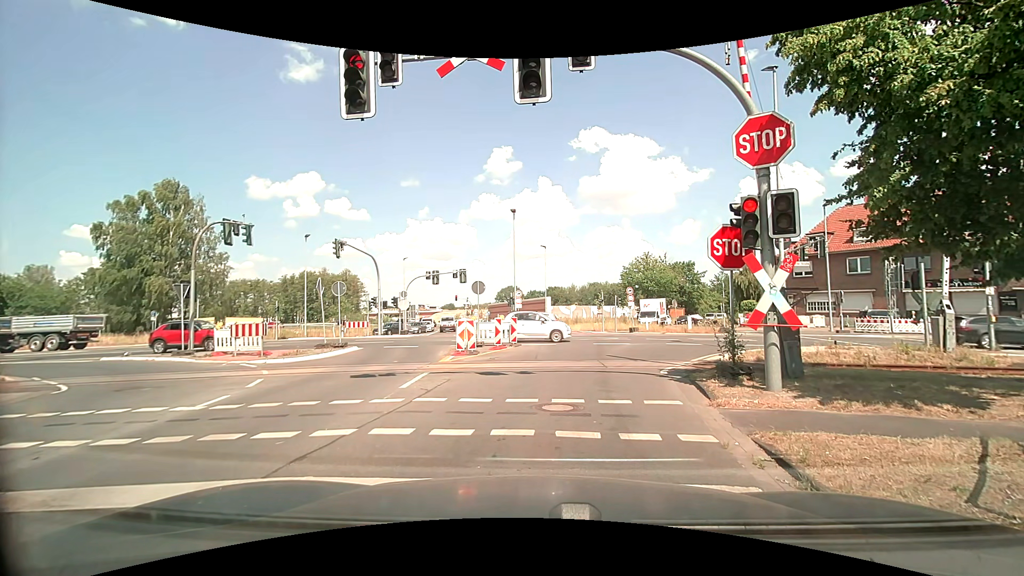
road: tertiary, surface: asphalt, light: Day
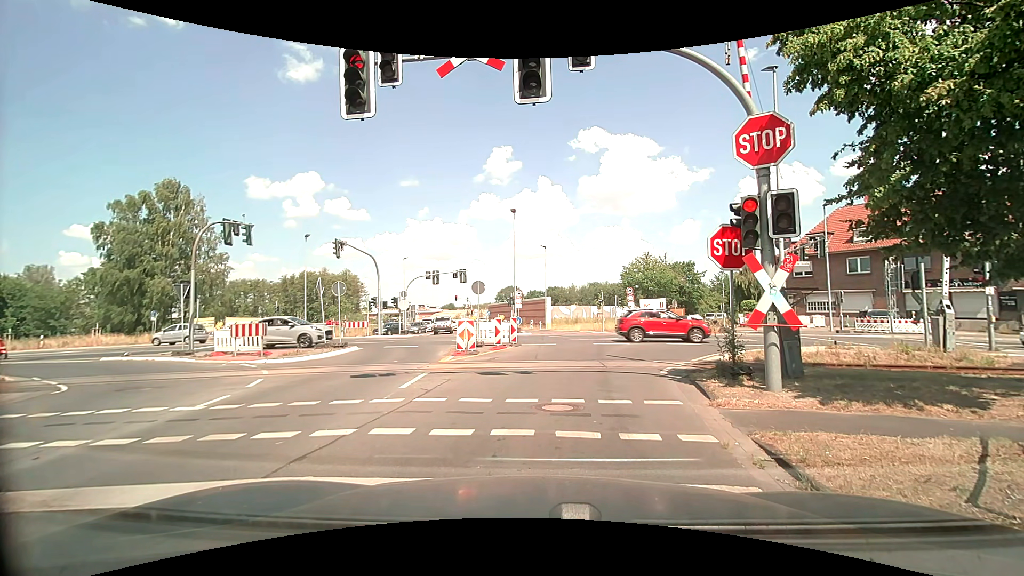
(0.0, 0.0) m; 0°
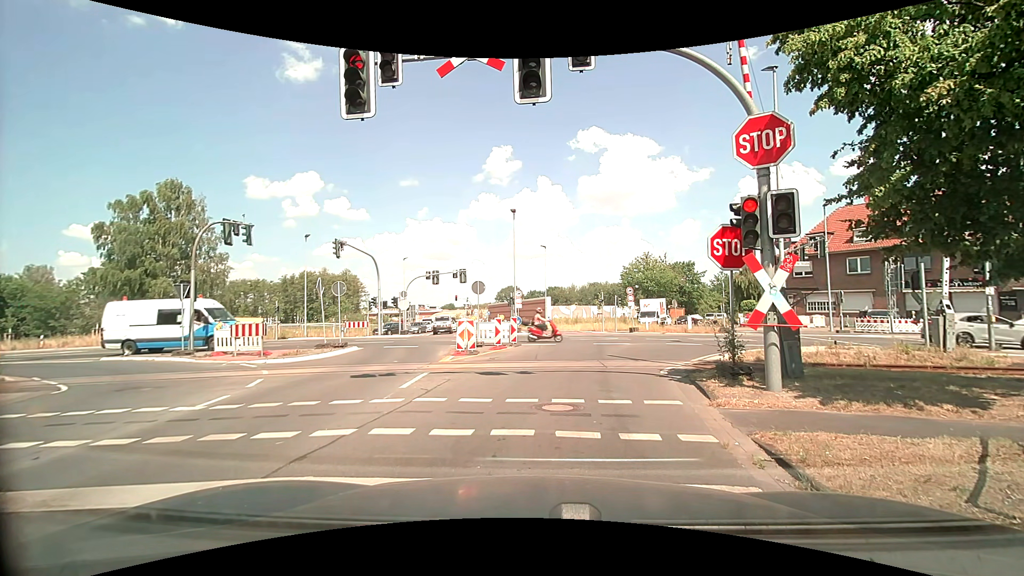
(0.0, 0.0) m; 0°
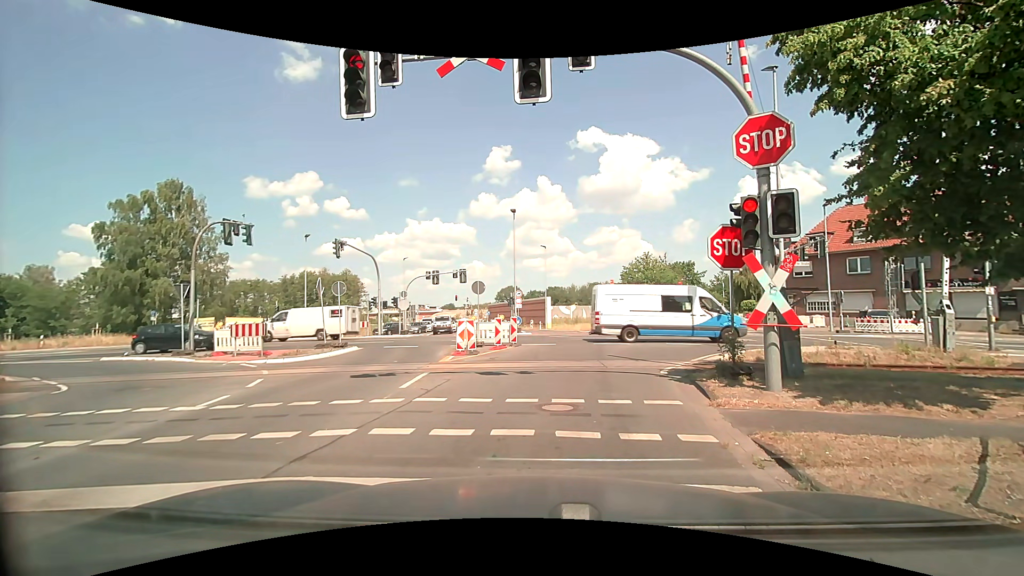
(0.0, 0.0) m; 0°
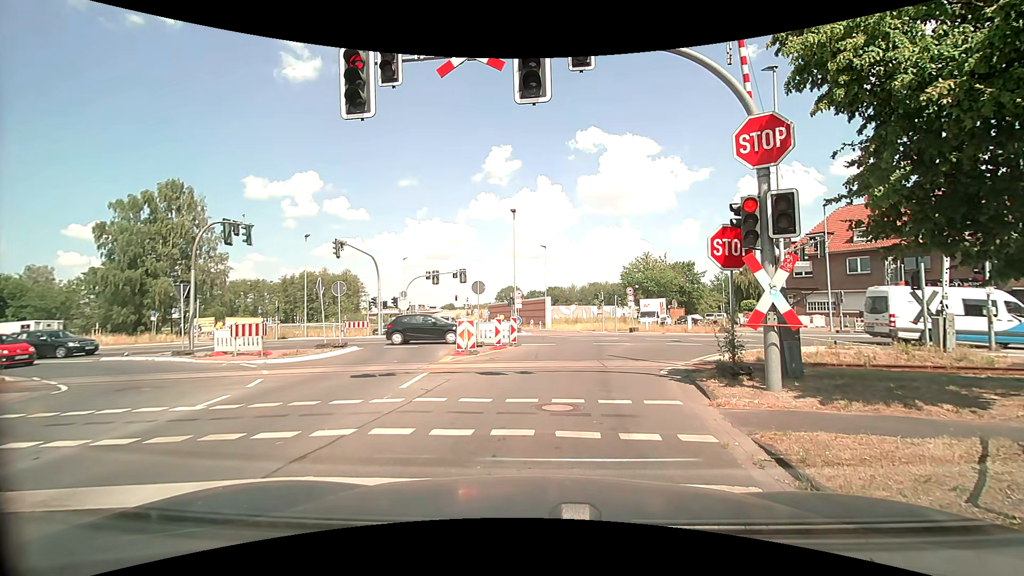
(0.0, 0.0) m; 0°
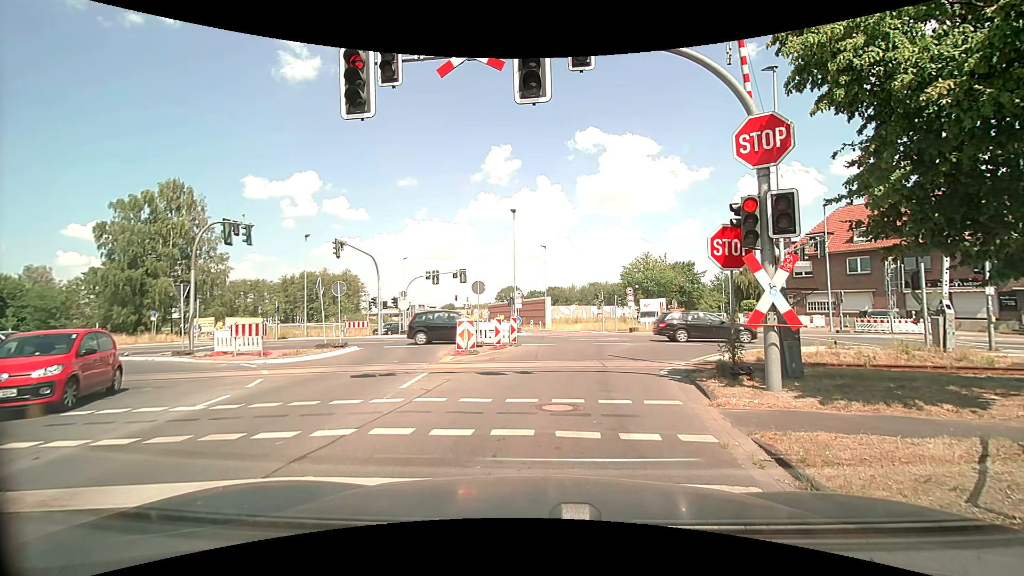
(0.0, 0.0) m; 0°
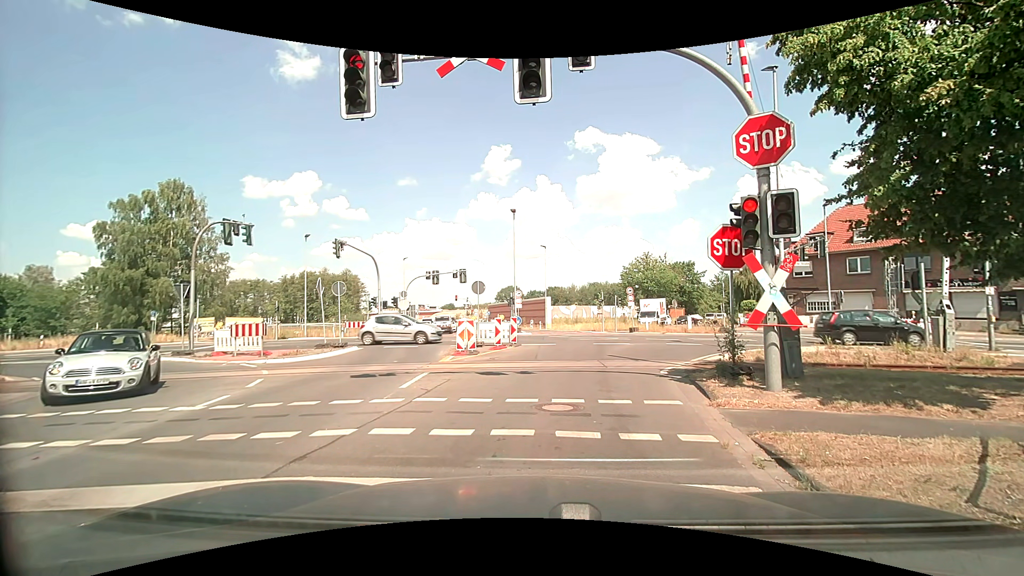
(0.0, 0.0) m; 0°
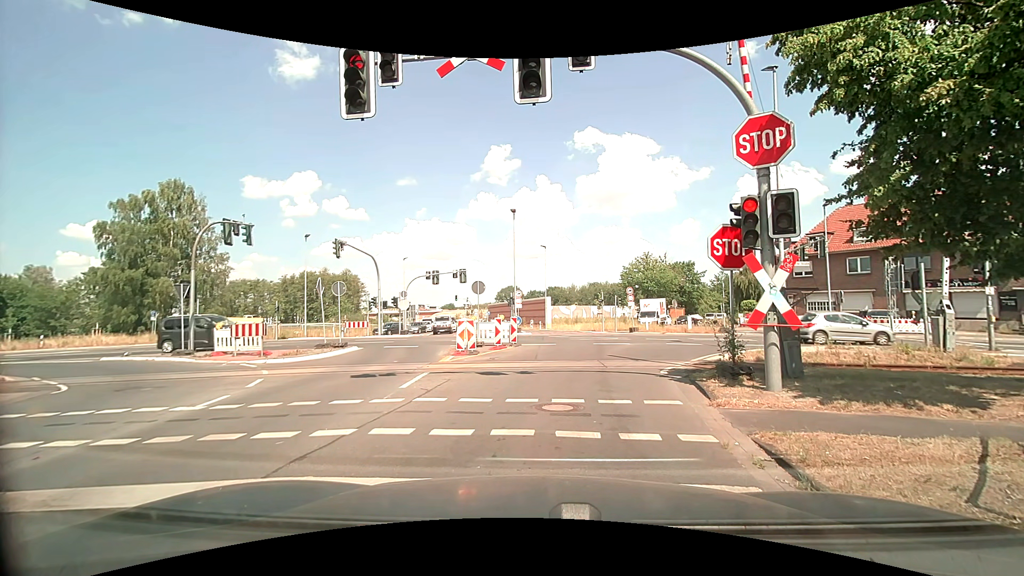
(0.0, 0.0) m; 0°
